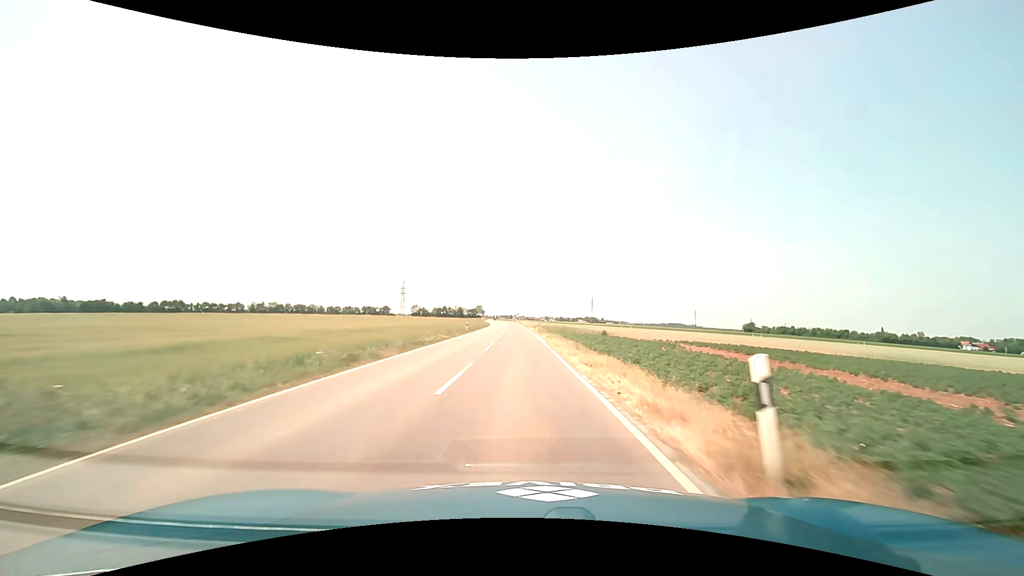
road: tertiary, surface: asphalt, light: Day
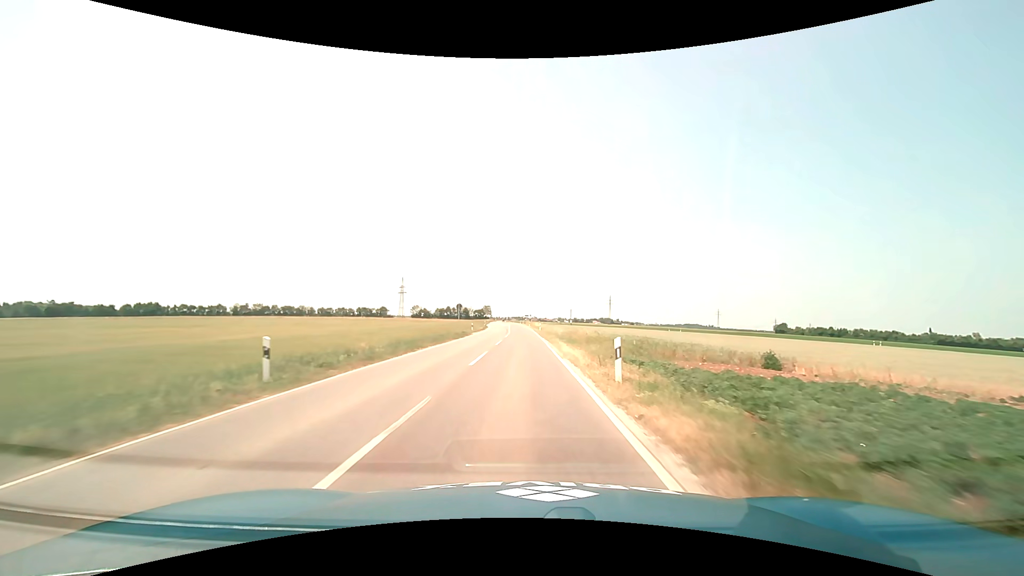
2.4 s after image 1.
(-0.7, +43.9) m; -2°
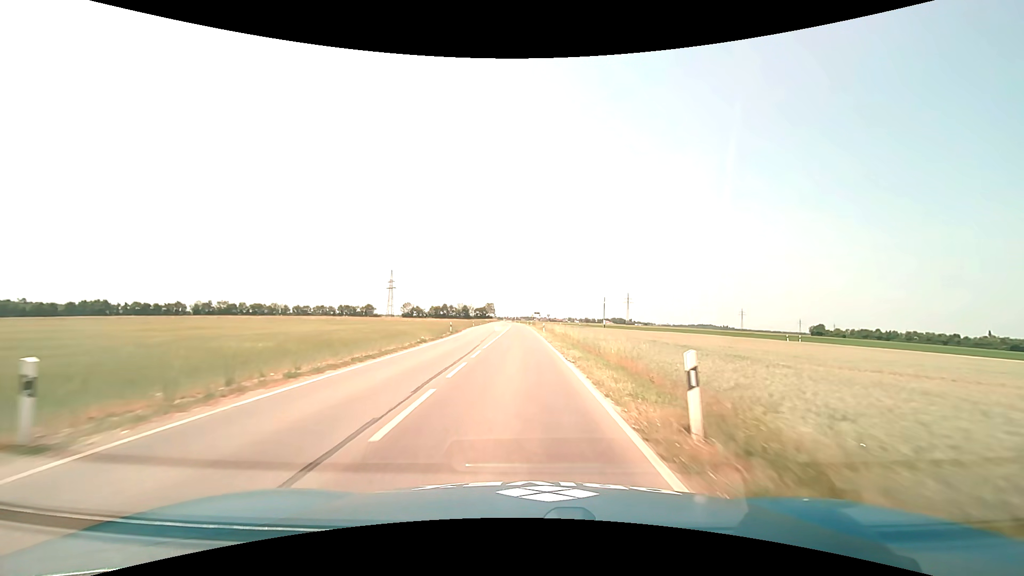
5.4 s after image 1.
(-0.3, +54.5) m; -1°
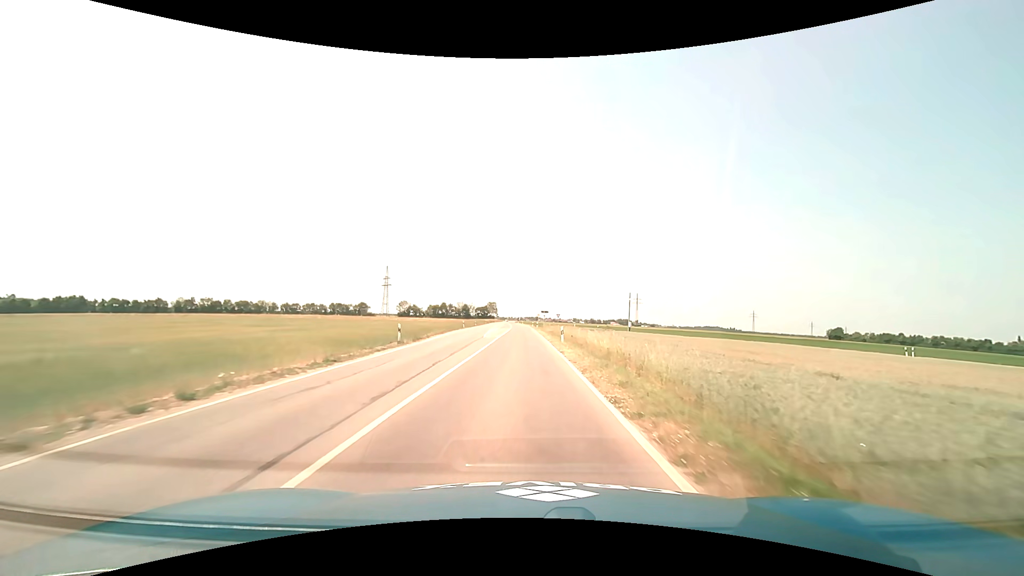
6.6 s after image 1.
(-0.1, +21.7) m; -1°
